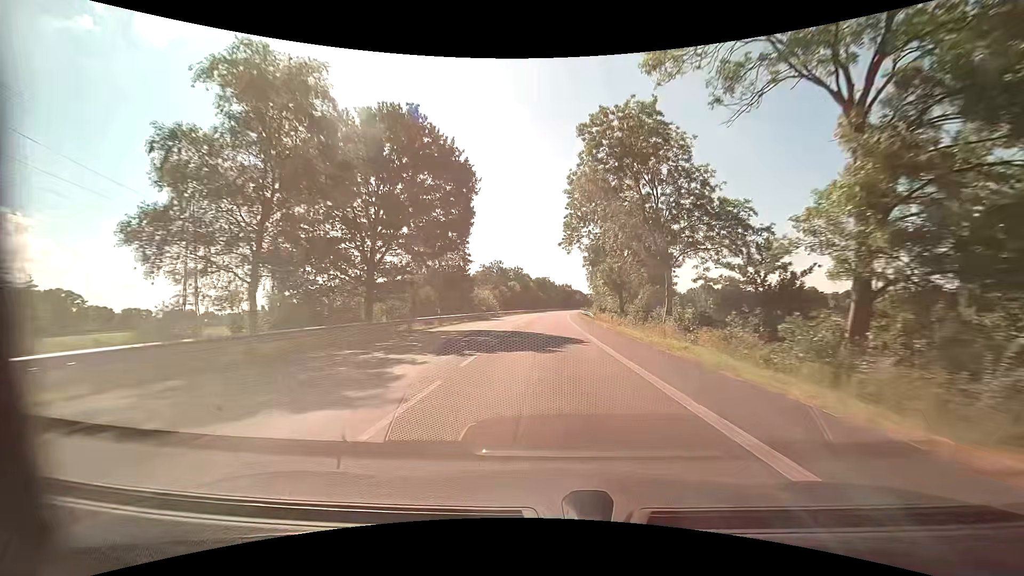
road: primary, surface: asphalt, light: Day
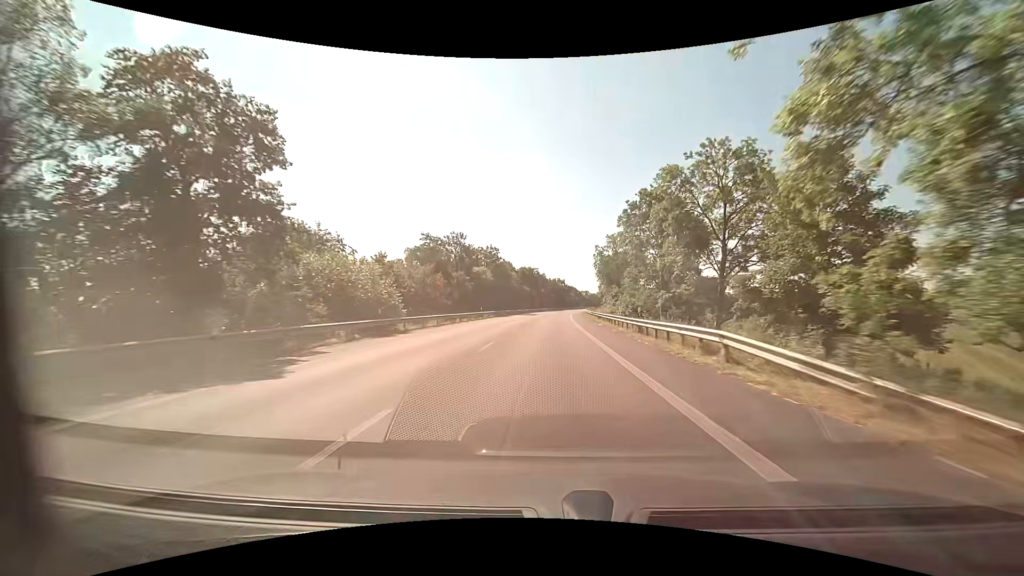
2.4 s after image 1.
(+0.4, +45.2) m; +1°
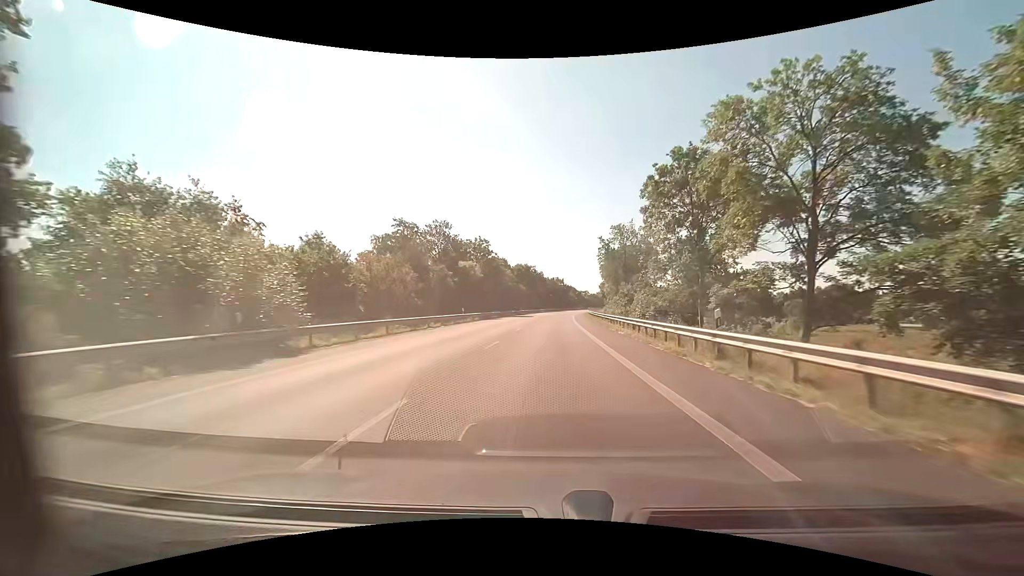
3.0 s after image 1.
(0.0, +11.3) m; 0°
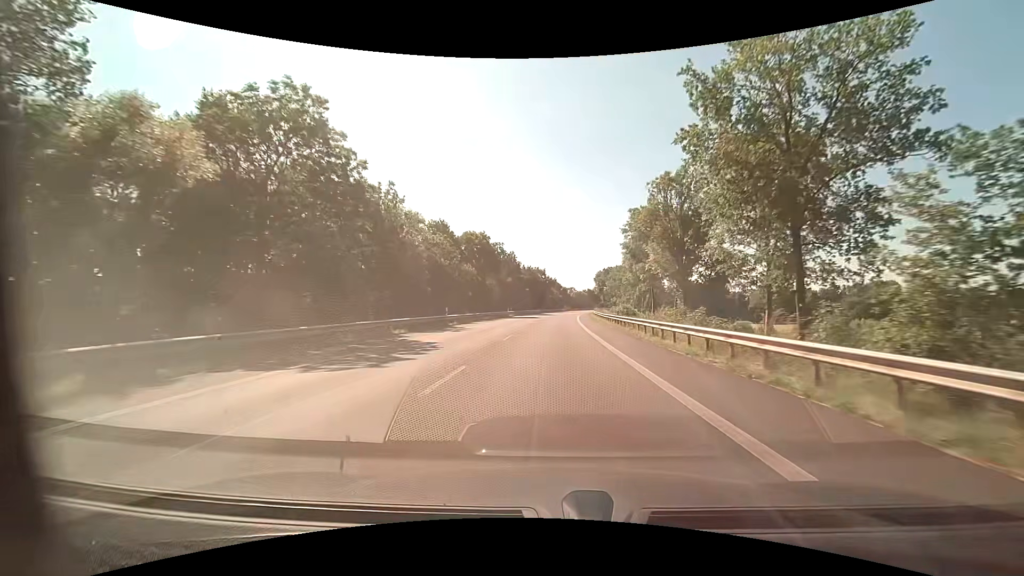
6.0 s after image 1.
(+1.2, +56.7) m; +3°
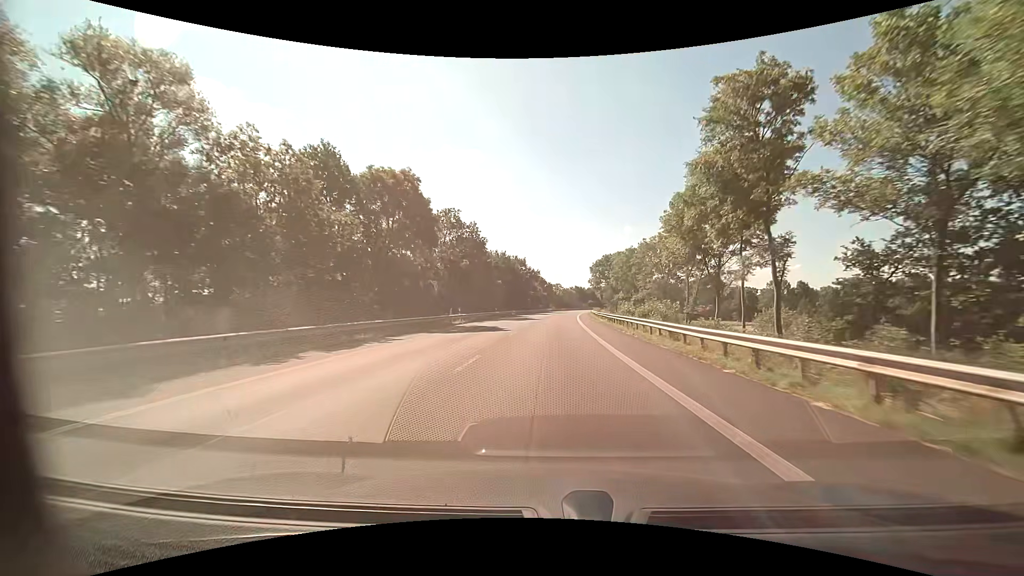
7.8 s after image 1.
(+0.5, +33.9) m; +2°
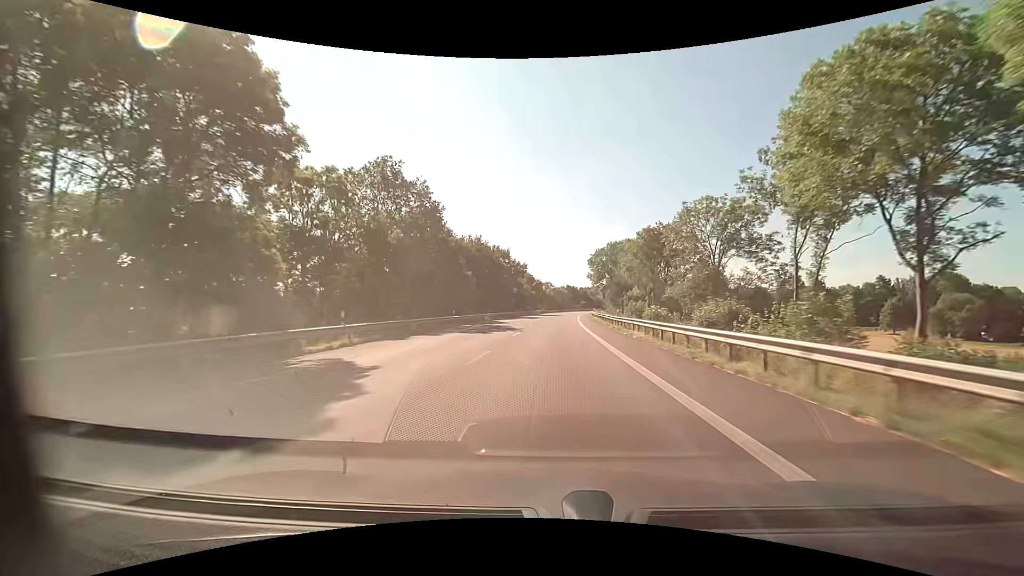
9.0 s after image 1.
(+0.2, +22.6) m; +1°
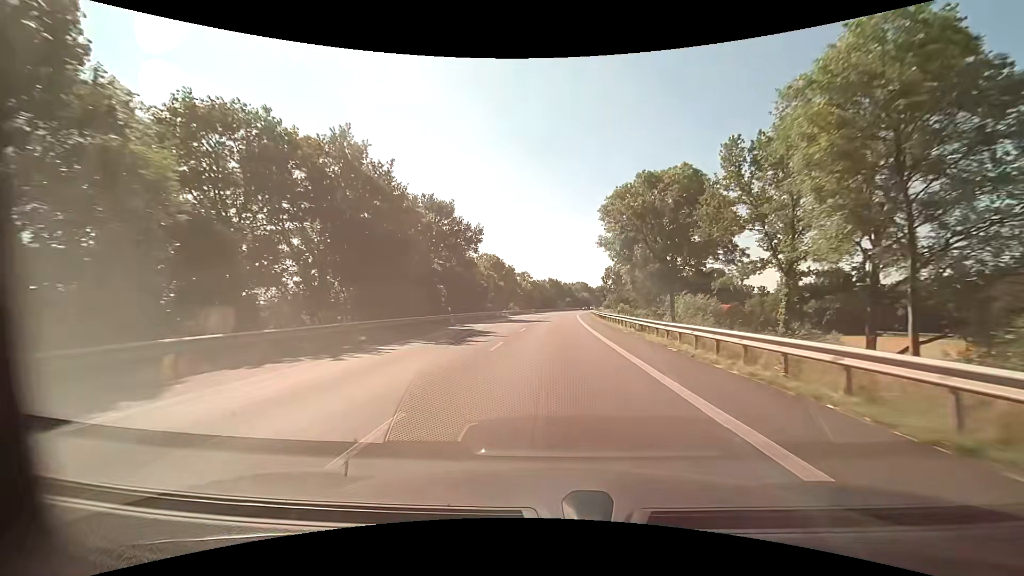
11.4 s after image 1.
(+0.9, +45.2) m; +2°
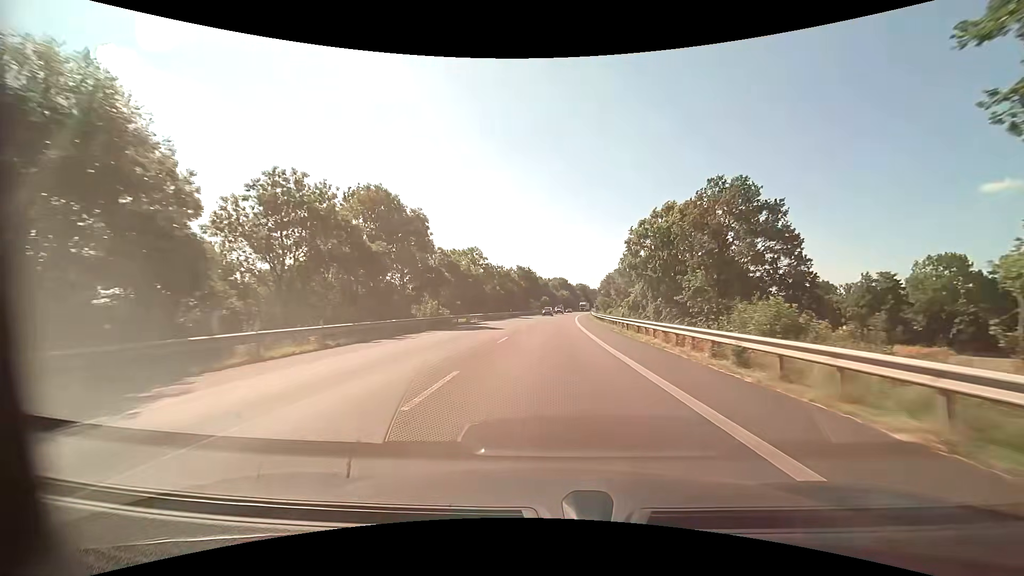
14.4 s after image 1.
(+1.4, +56.5) m; +3°
(0, +10) (0, +20) (0, +30) (+1, +40) (+1, +50) (+1, +60) (+2, +70) (+2, +80) (+3, +90) (+4, +100) m
